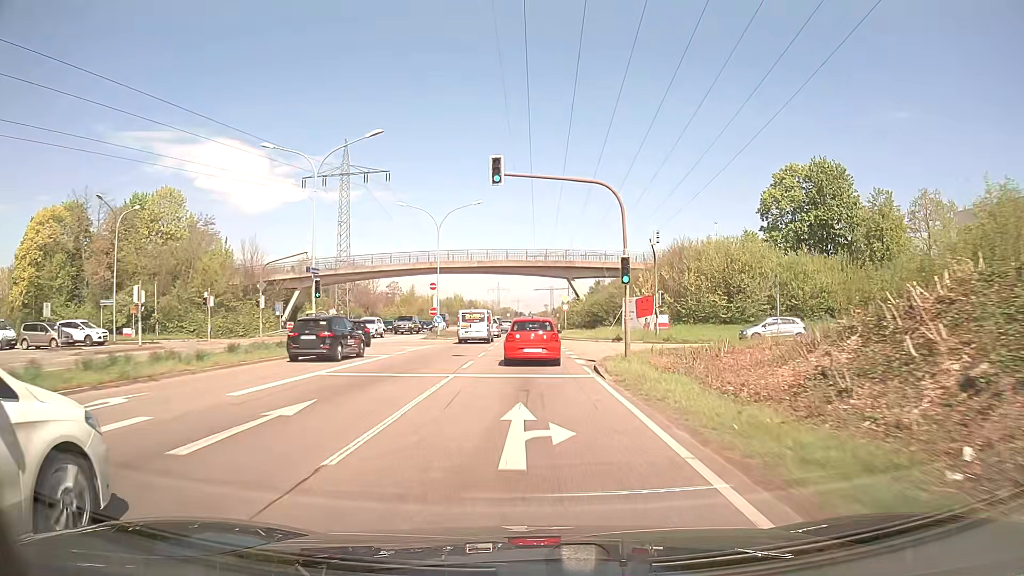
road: primary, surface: asphalt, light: Day
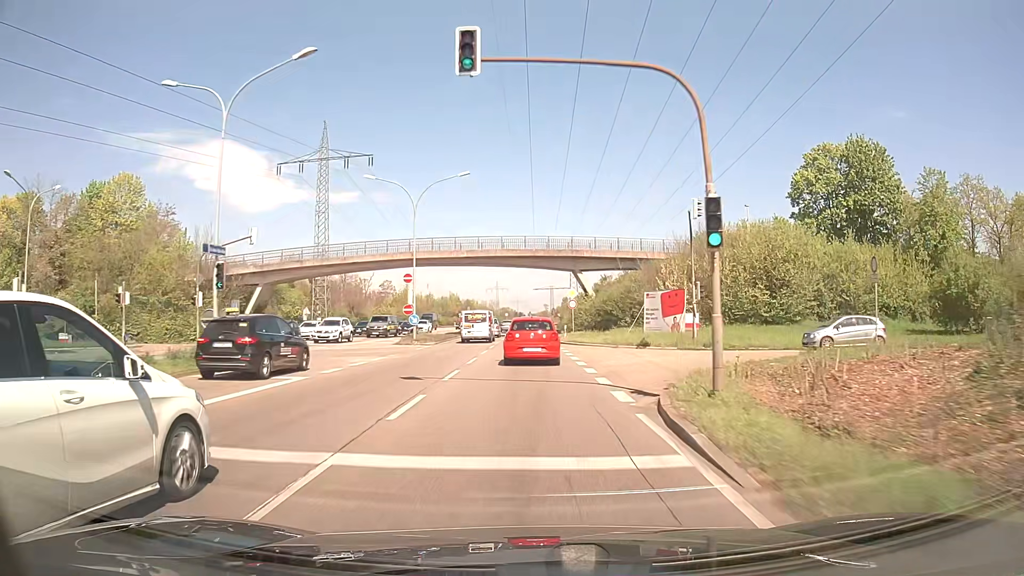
(0.0, +10.1) m; 0°
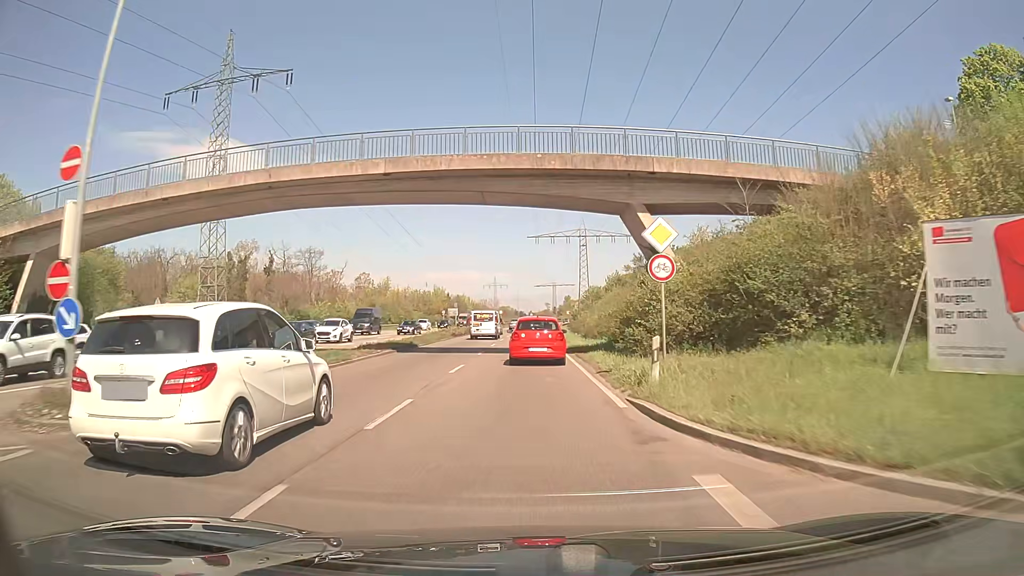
(-0.1, +31.0) m; 0°
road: trunk
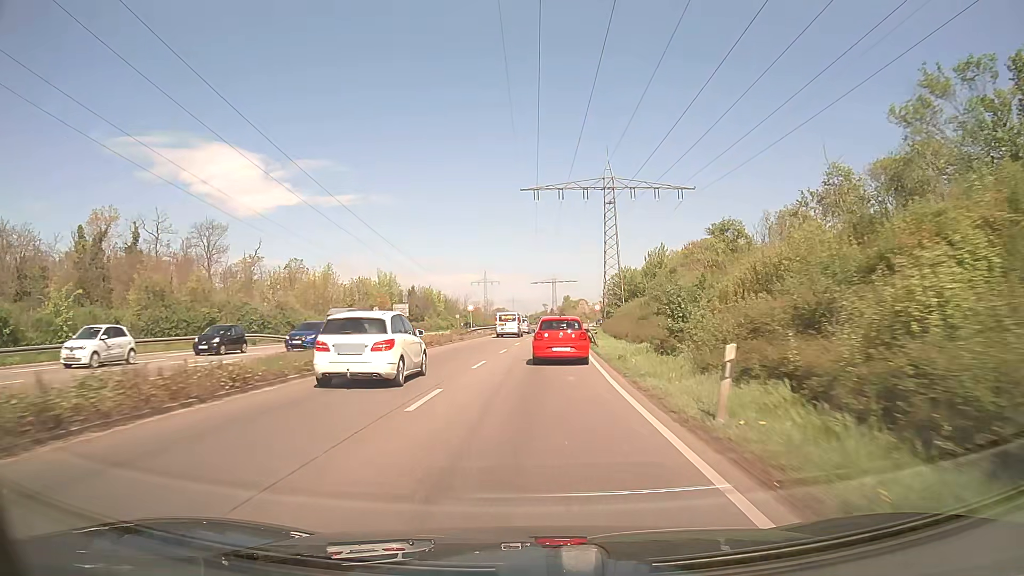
(-0.1, +53.6) m; 0°
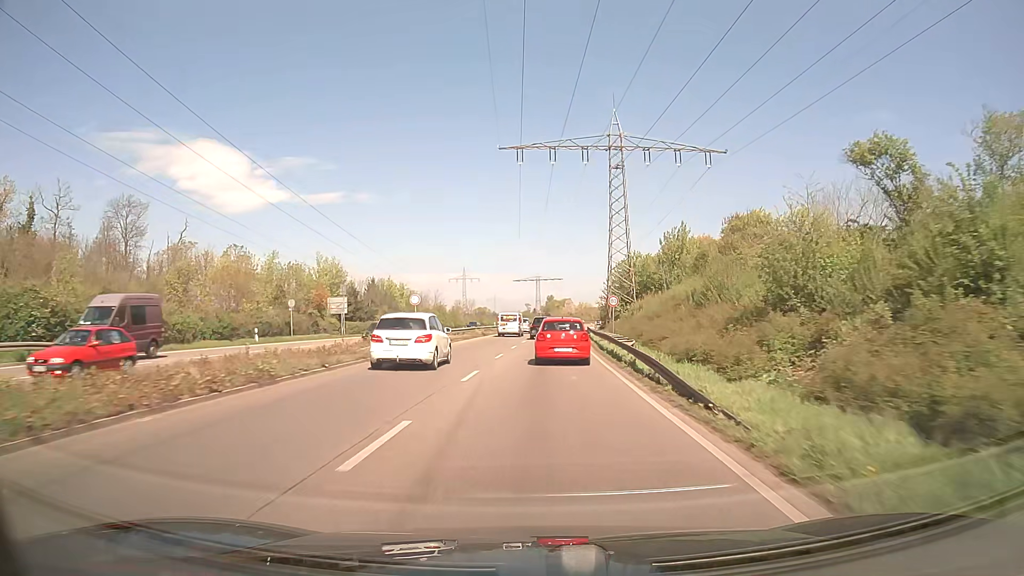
(+0.2, +22.0) m; +1°
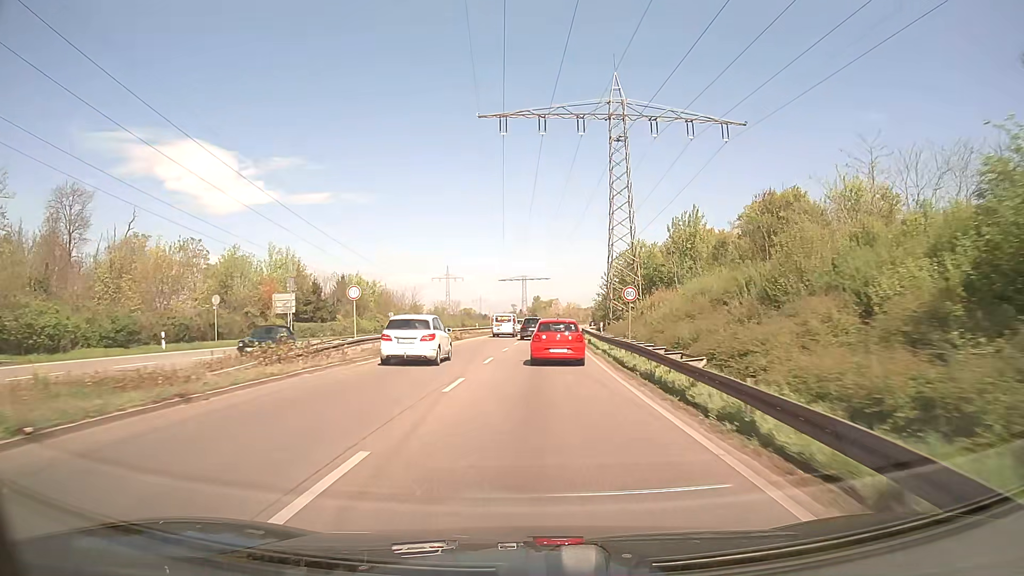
(+0.1, +11.1) m; +1°
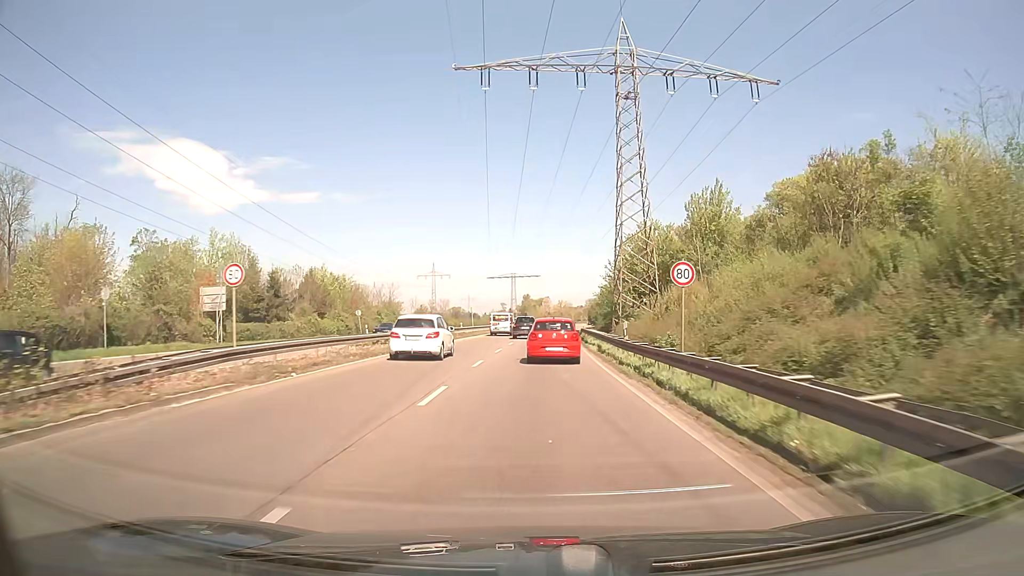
(+0.1, +11.2) m; +1°
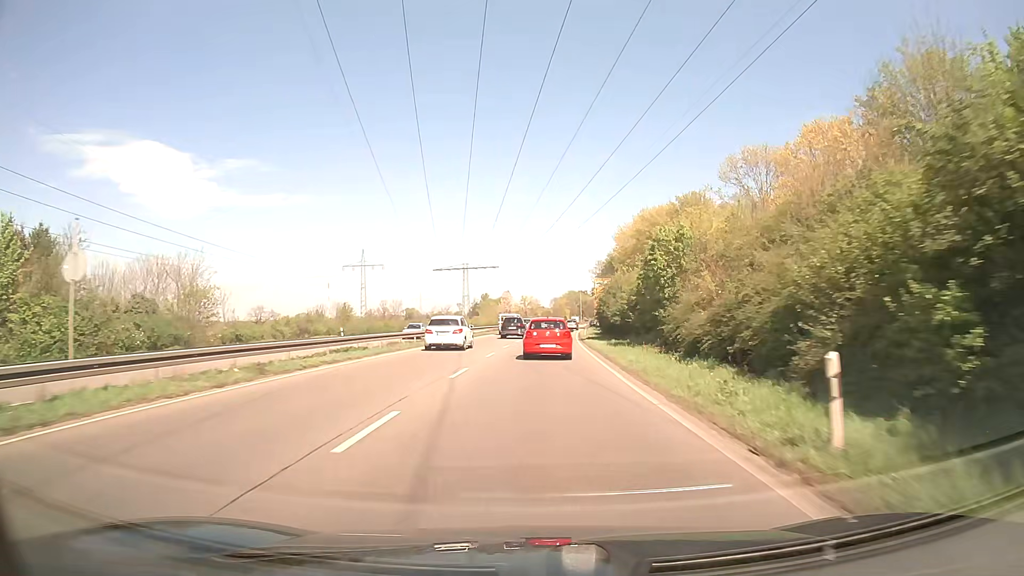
(+1.5, +58.2) m; +3°
(0, +10) (0, +20) (+1, +30) (+1, +40) (+1, +50) (+2, +60) (+3, +70) (+4, +80) (+4, +90) (+5, +100) m
